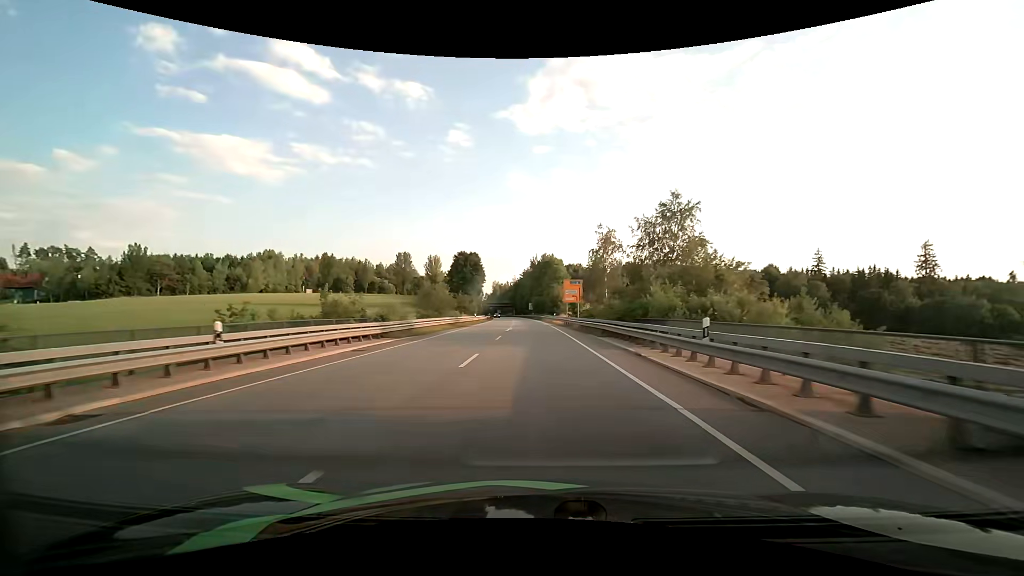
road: primary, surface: asphalt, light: Day
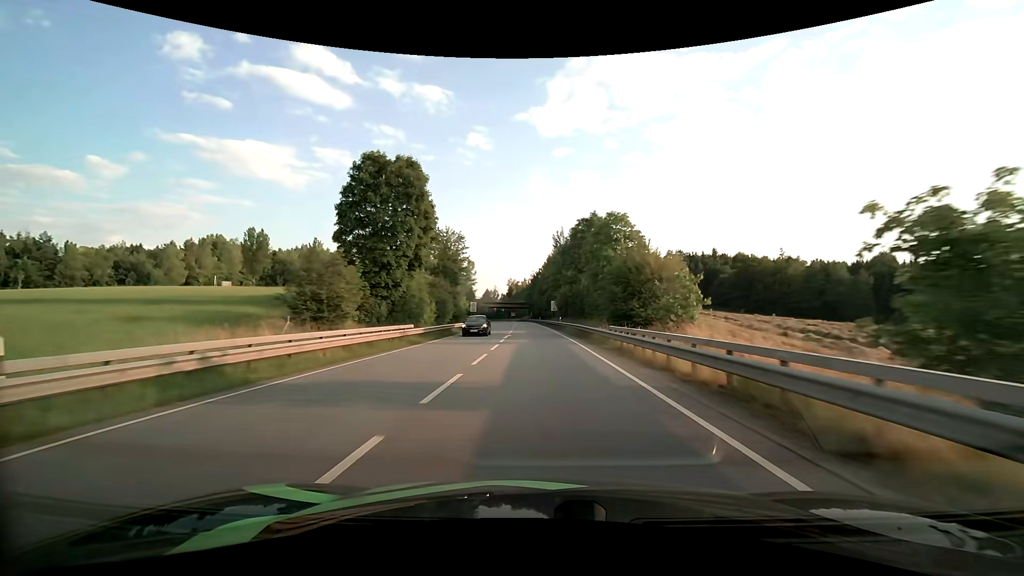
(-1.2, +59.7) m; -2°
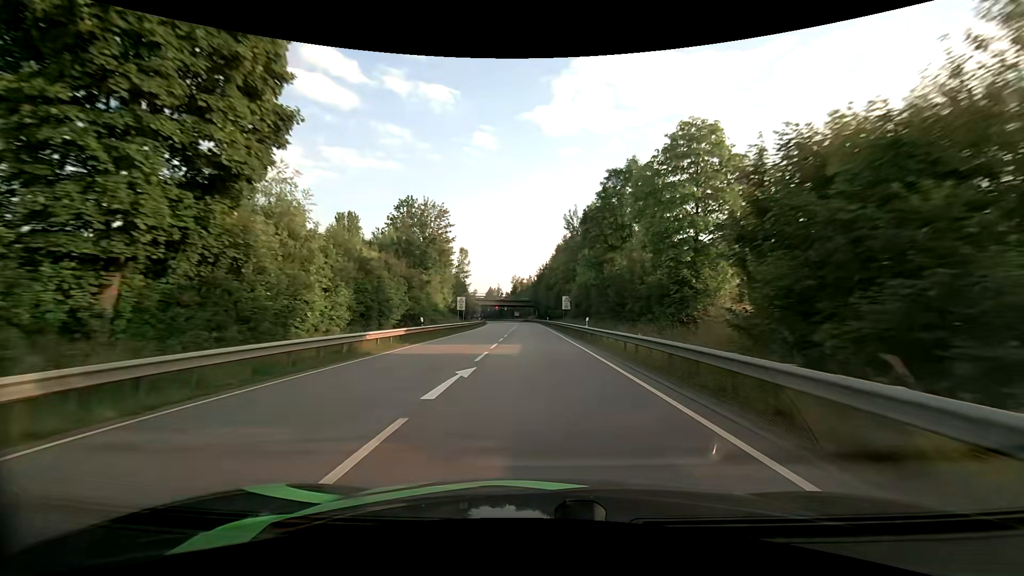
(-0.2, +23.2) m; -1°
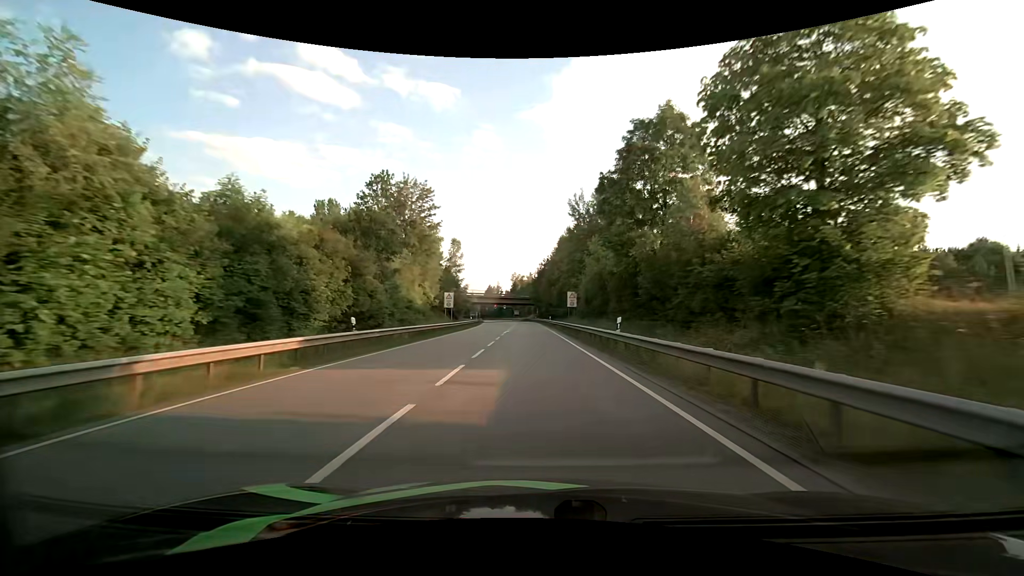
(0.0, +11.3) m; 0°
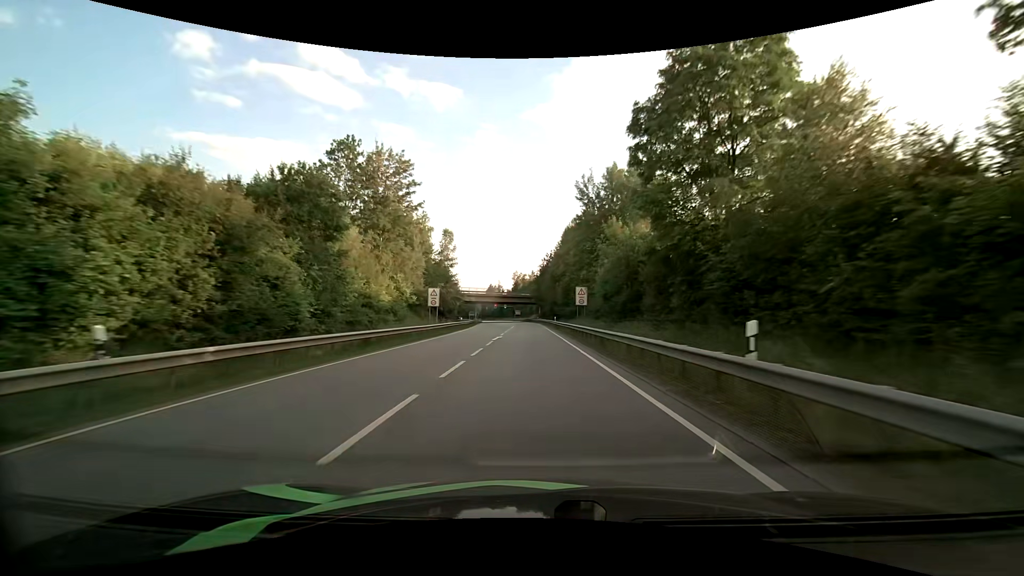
(0.0, +11.0) m; 0°
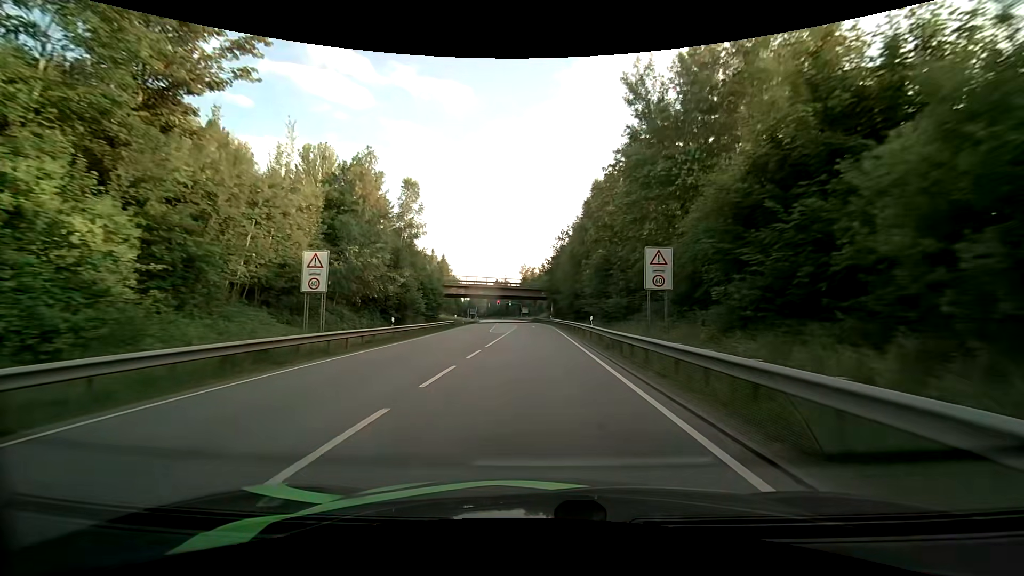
(-0.5, +31.4) m; -1°
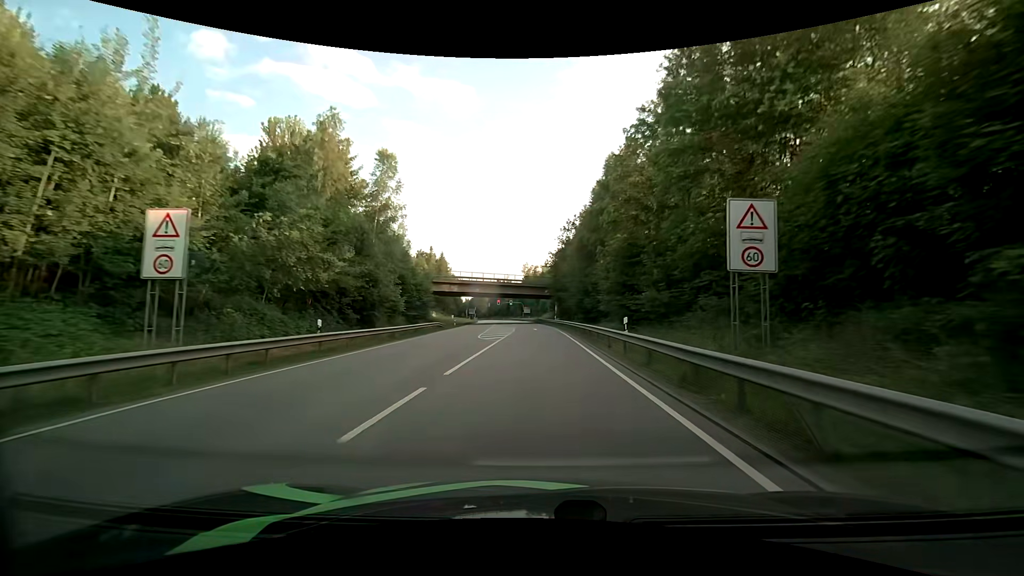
(0.0, +9.9) m; 0°
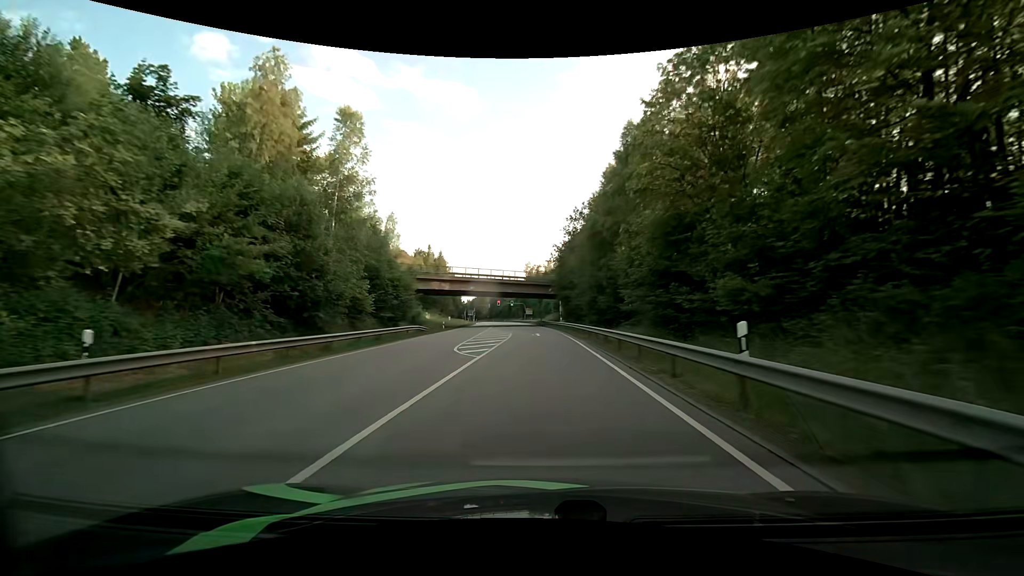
(-0.1, +9.8) m; 0°
(0, +10) (0, +20) (0, +30) (-1, +40) (-1, +50) (-1, +60) (-2, +70) (-2, +80) (-3, +90) (-3, +100) m
